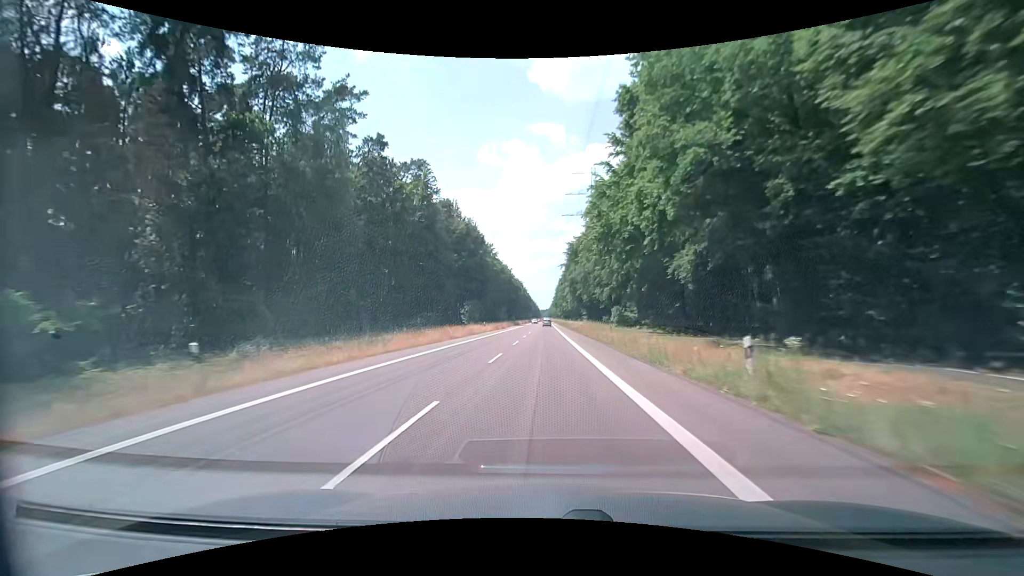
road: secondary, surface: asphalt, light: Day
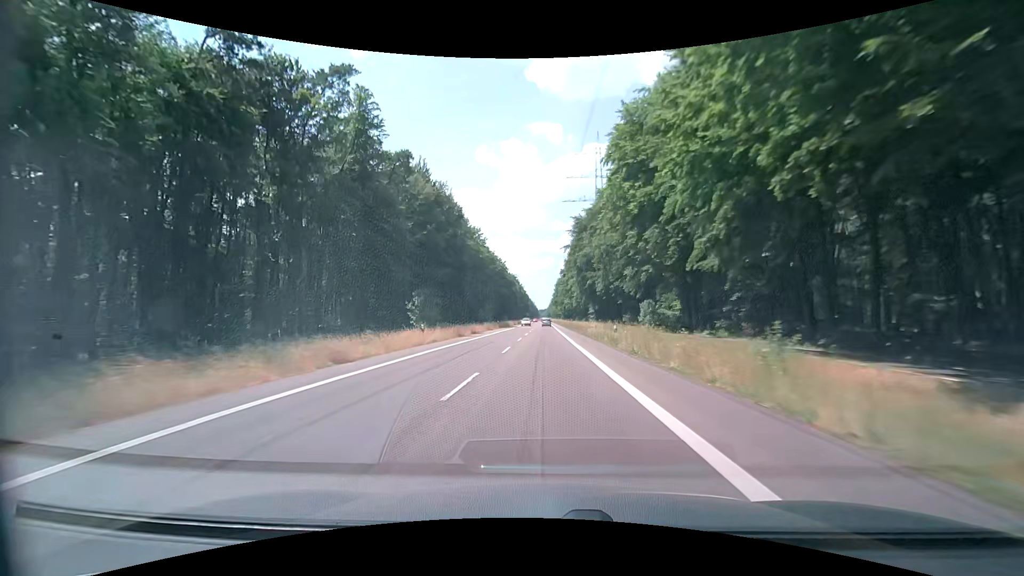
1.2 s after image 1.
(0.0, +30.9) m; 0°
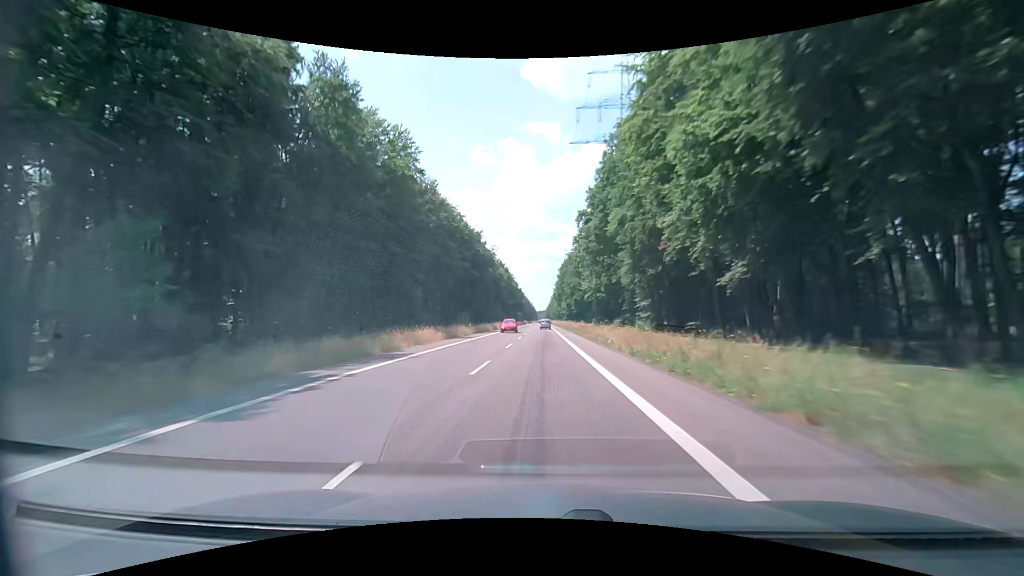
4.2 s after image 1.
(0.0, +78.5) m; 0°
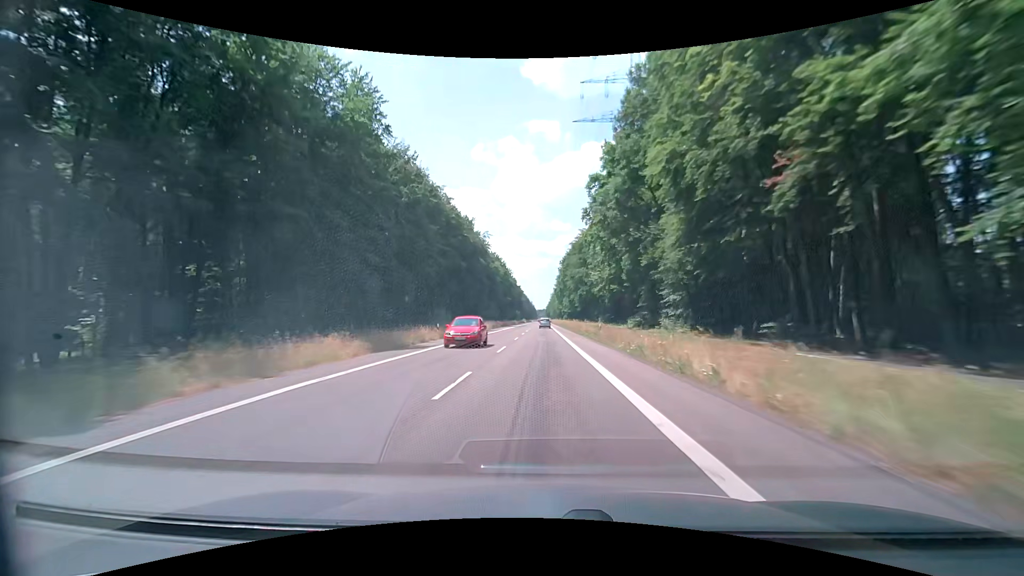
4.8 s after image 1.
(0.0, +15.9) m; 0°
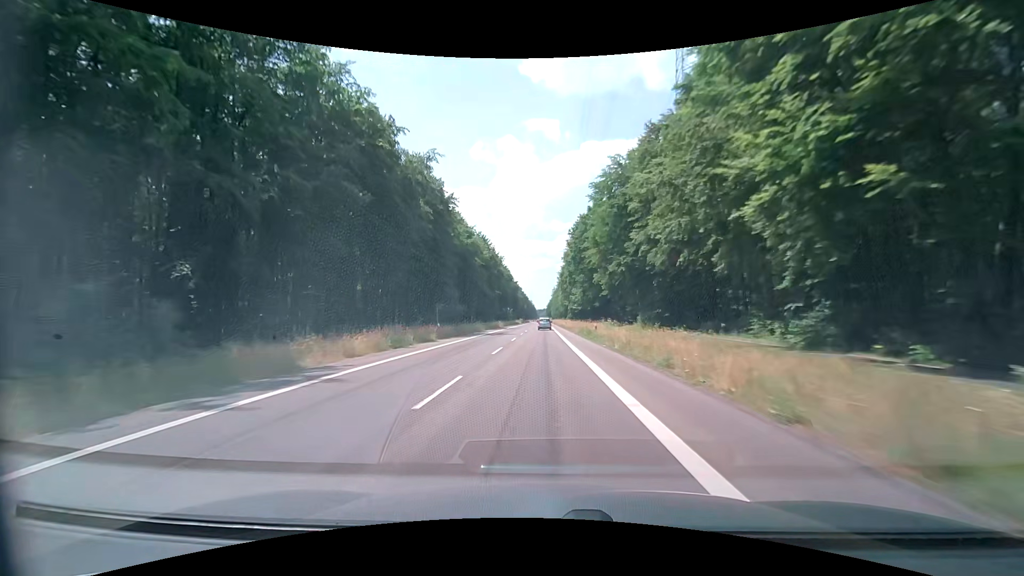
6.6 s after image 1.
(-0.1, +47.9) m; 0°
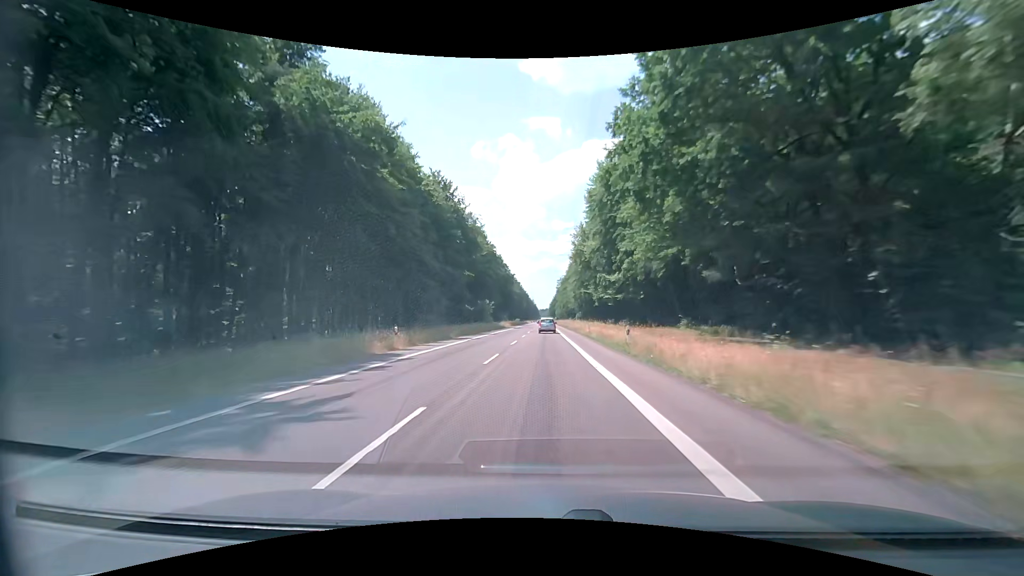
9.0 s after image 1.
(-0.1, +62.8) m; 0°
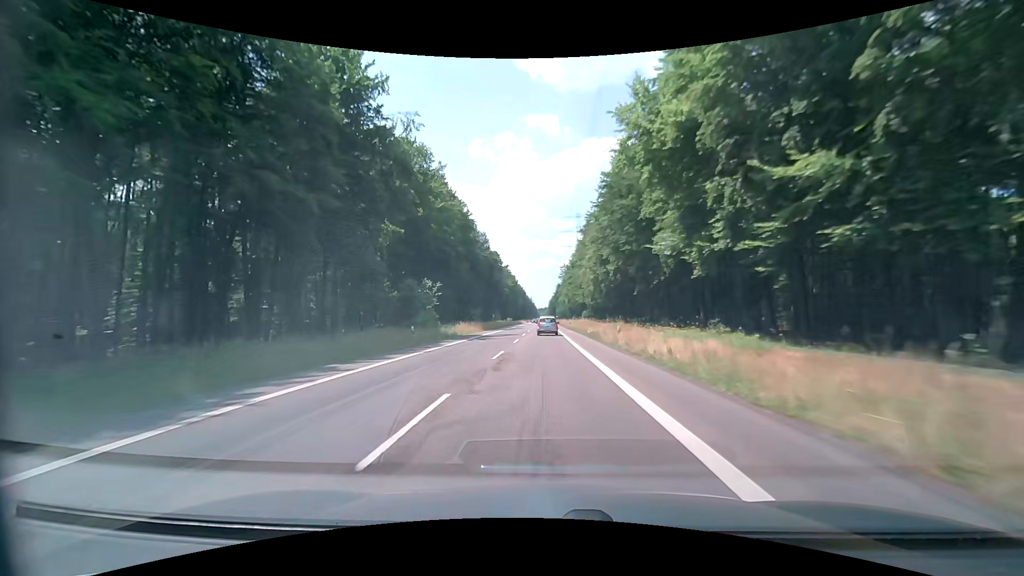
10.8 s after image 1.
(0.0, +45.7) m; 0°
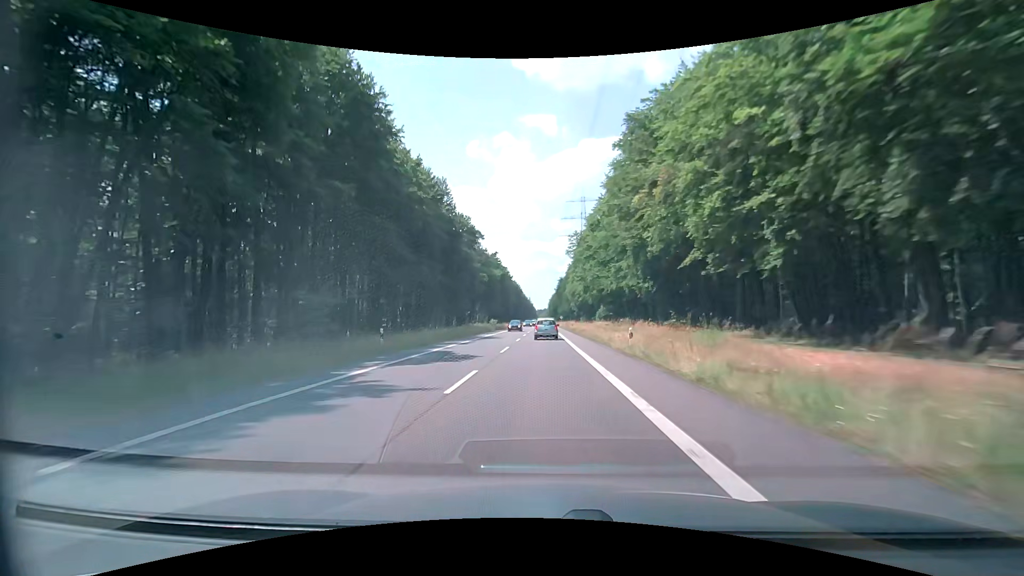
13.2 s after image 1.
(+0.1, +55.0) m; 0°
(0, +10) (0, +20) (0, +30) (0, +40) (0, +50) (0, +60) (0, +70) (0, +80) (0, +90) (0, +100) m
